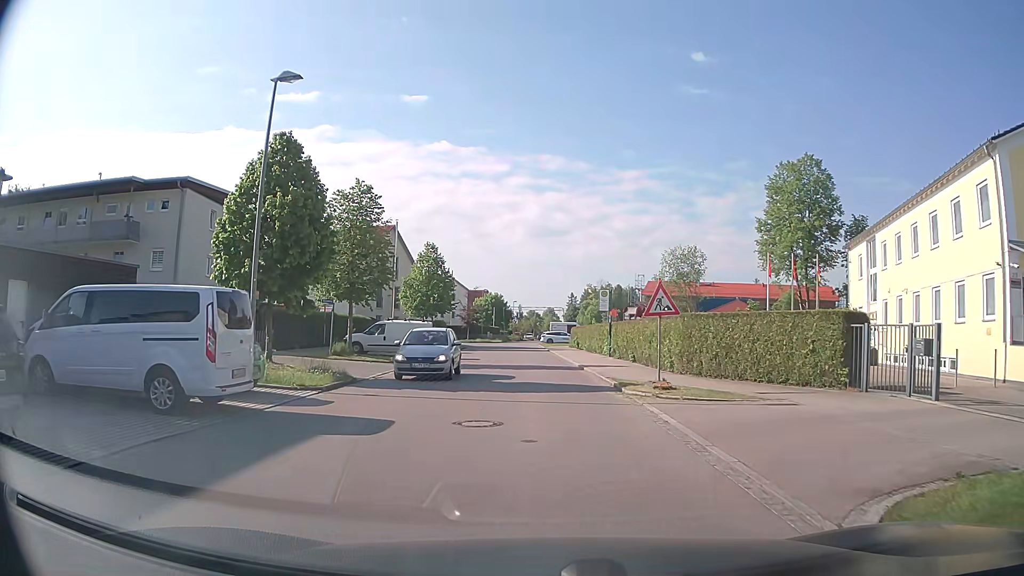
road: residential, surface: asphalt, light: Day
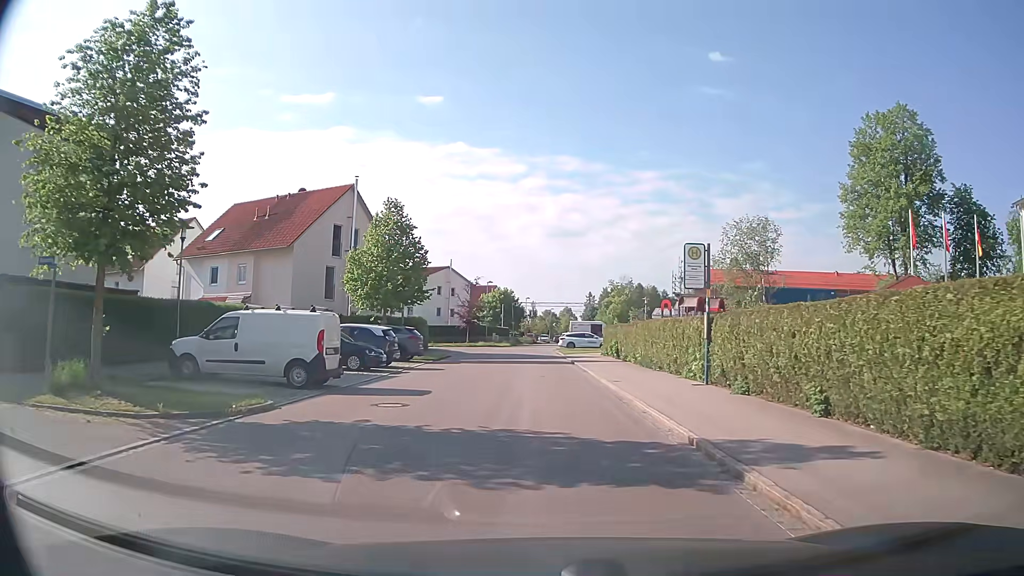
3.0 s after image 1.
(-0.2, +18.4) m; -1°
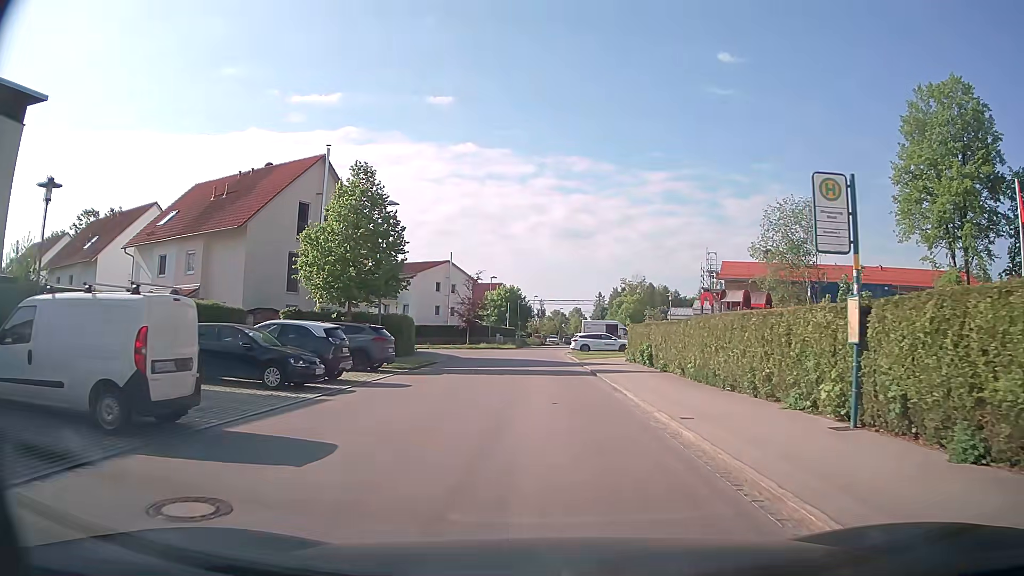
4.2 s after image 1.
(-0.1, +8.0) m; -1°
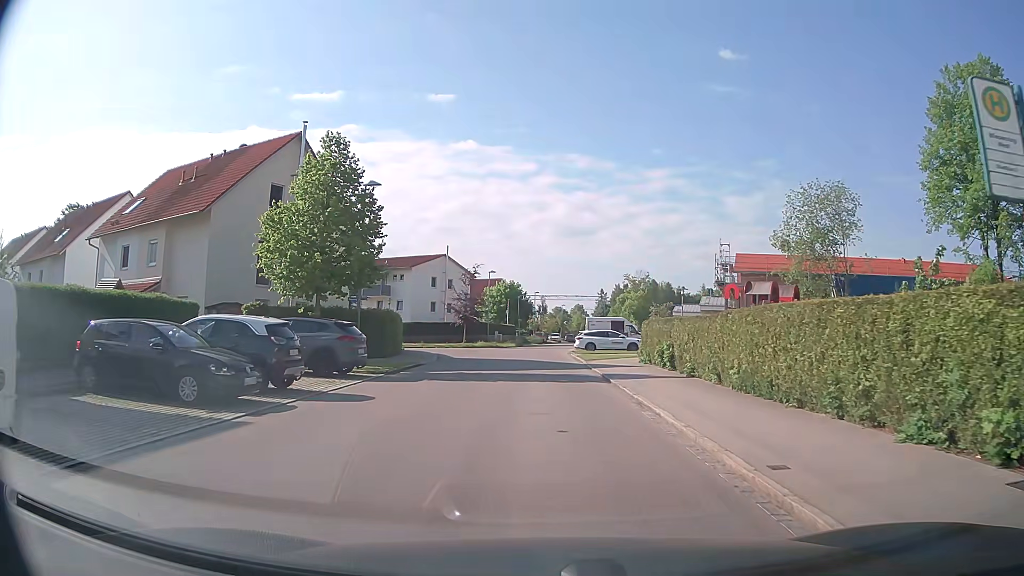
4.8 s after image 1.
(0.0, +4.1) m; 0°
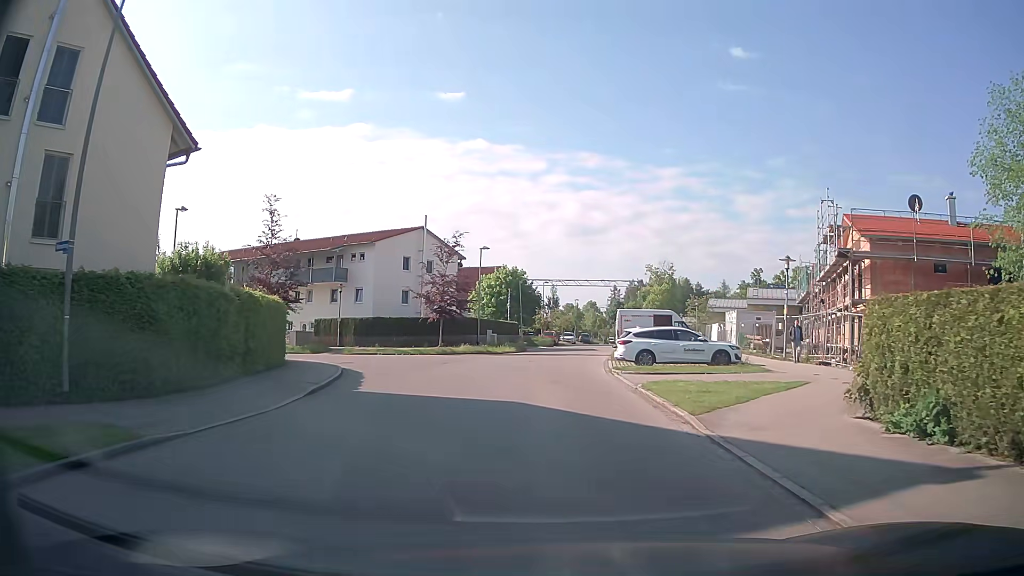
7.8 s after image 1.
(-0.2, +19.8) m; -1°
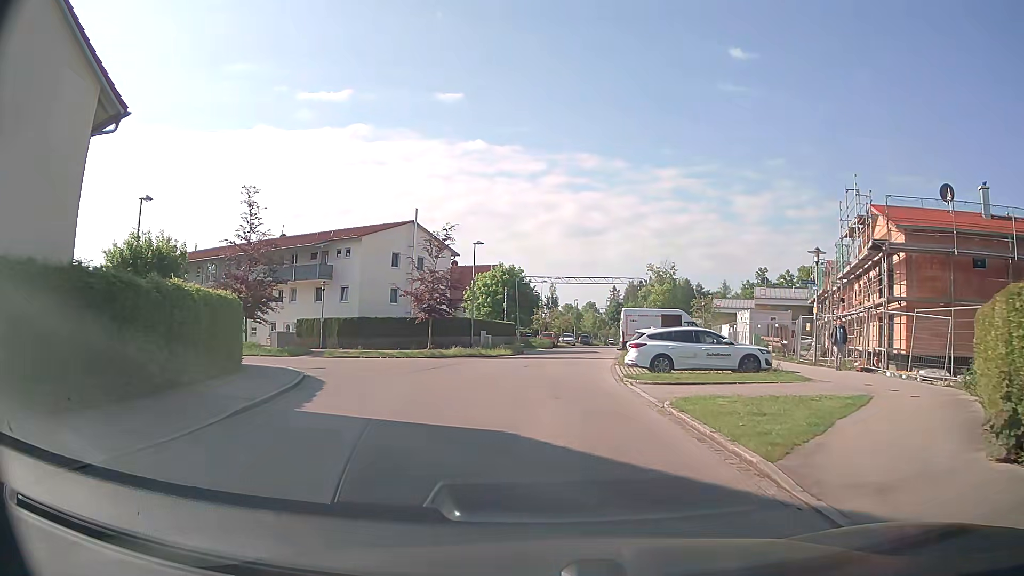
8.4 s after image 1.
(0.0, +3.6) m; 0°
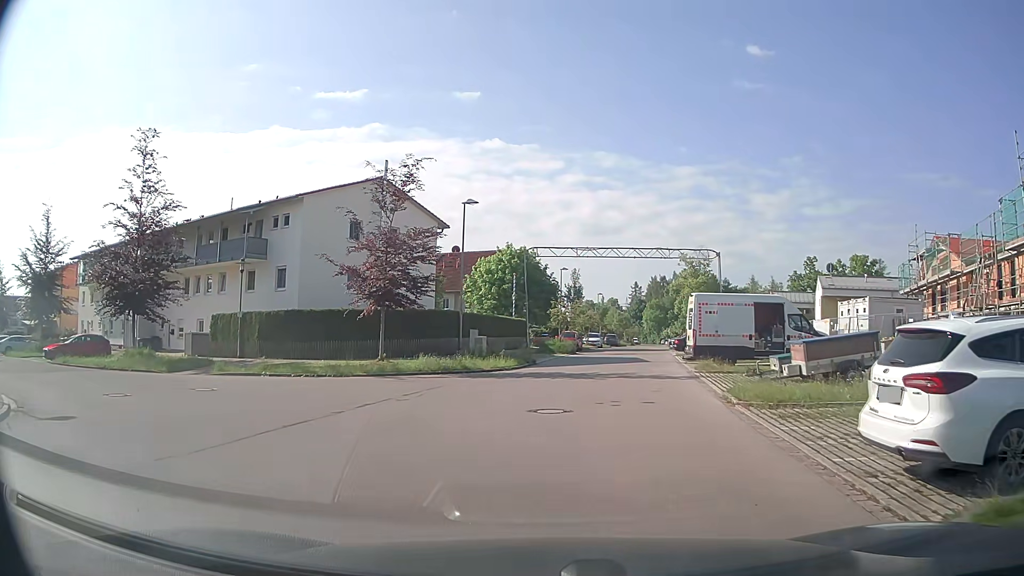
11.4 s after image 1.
(0.0, +15.4) m; -1°
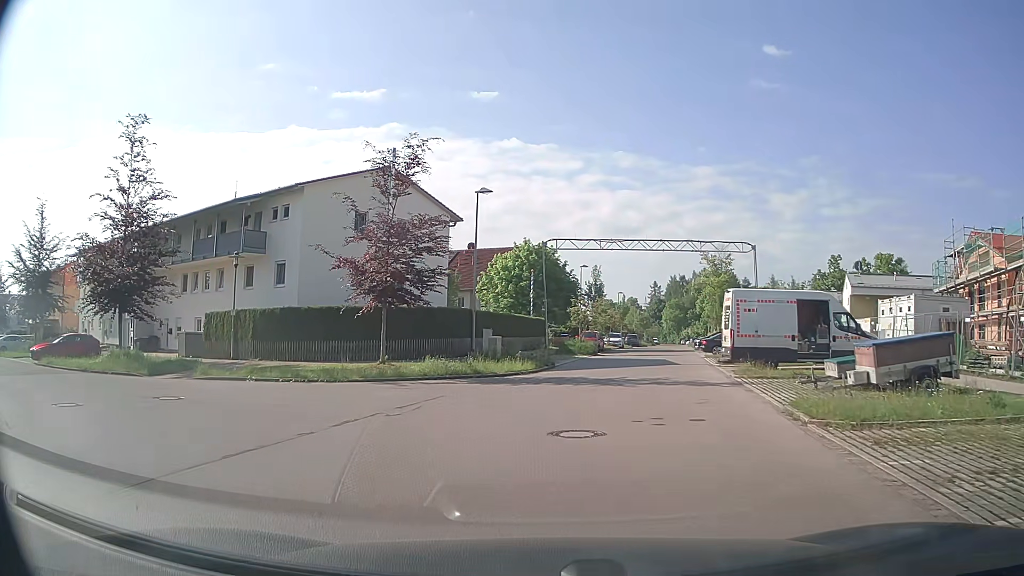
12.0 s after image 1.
(0.0, +2.6) m; -2°
(-2, +10) (-10, +16) (-19, +20) (-27, +25) (-36, +31) (-44, +36) (-53, +41) (-61, +47) (-70, +52) (-78, +57) m
